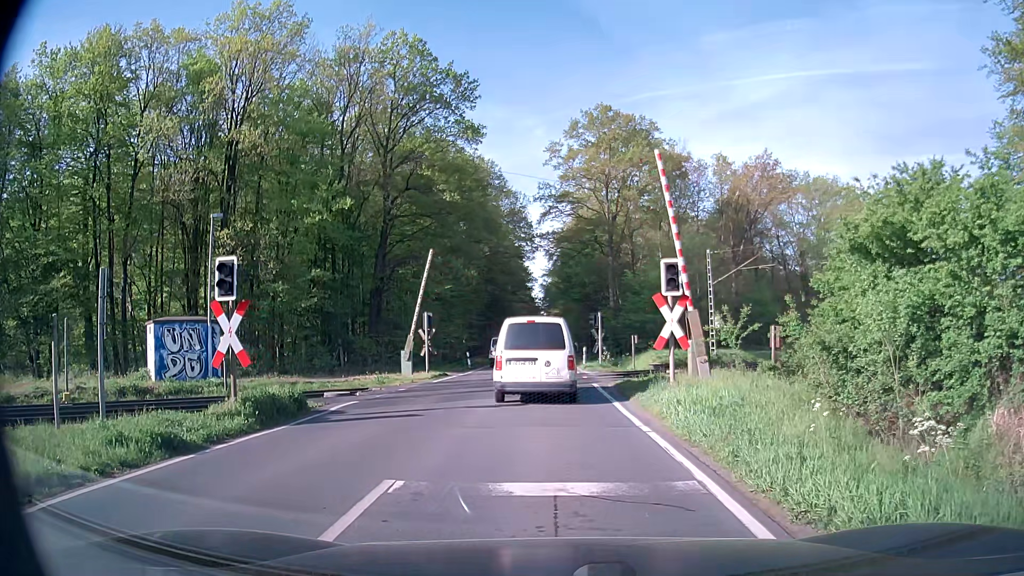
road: secondary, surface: asphalt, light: Day
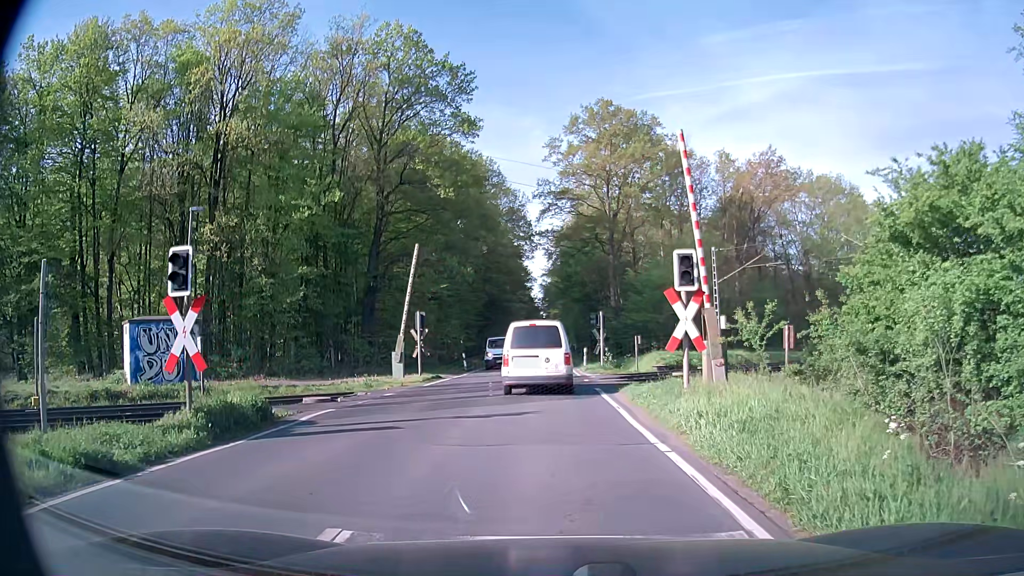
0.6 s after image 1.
(0.0, +1.8) m; 0°
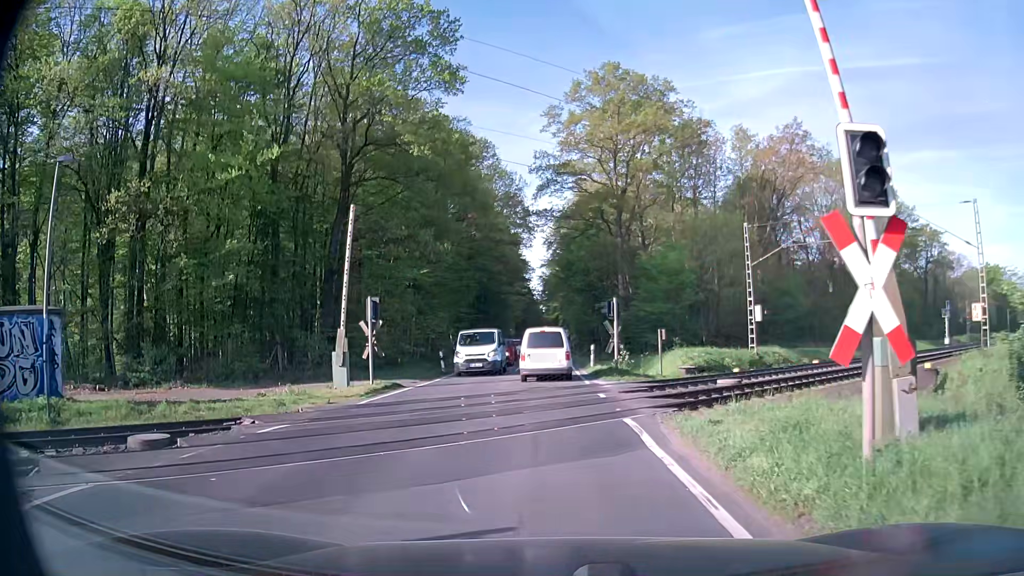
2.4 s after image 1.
(-0.1, +8.4) m; 0°
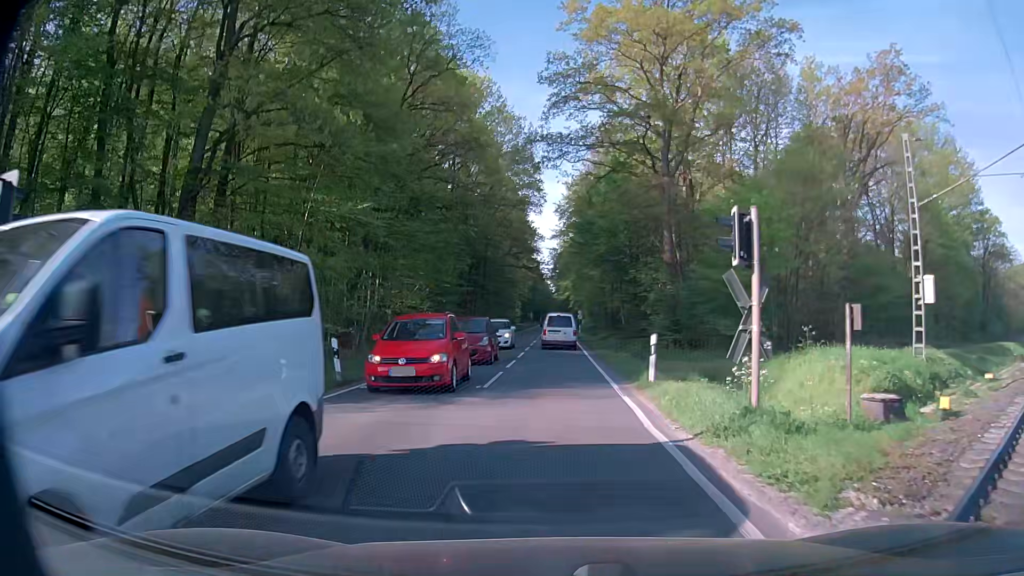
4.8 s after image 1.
(-0.4, +17.7) m; -1°
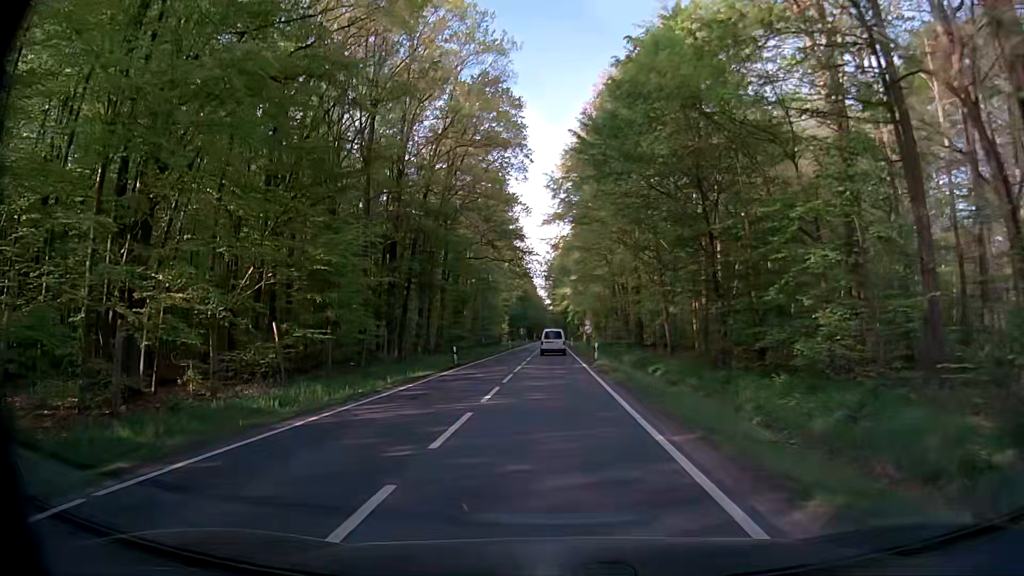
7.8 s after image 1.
(+0.1, +31.1) m; 0°
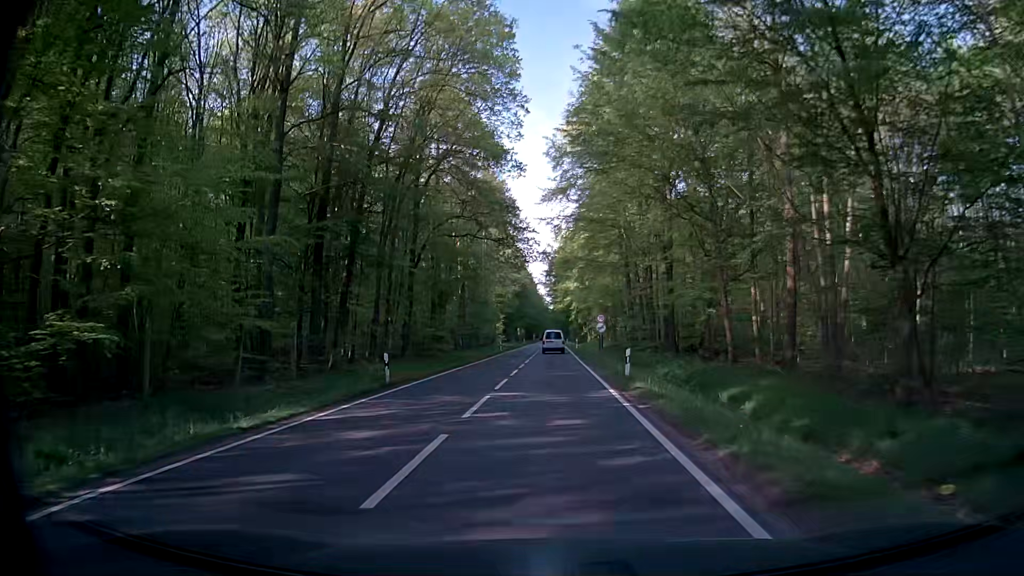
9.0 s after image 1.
(0.0, +15.0) m; 0°
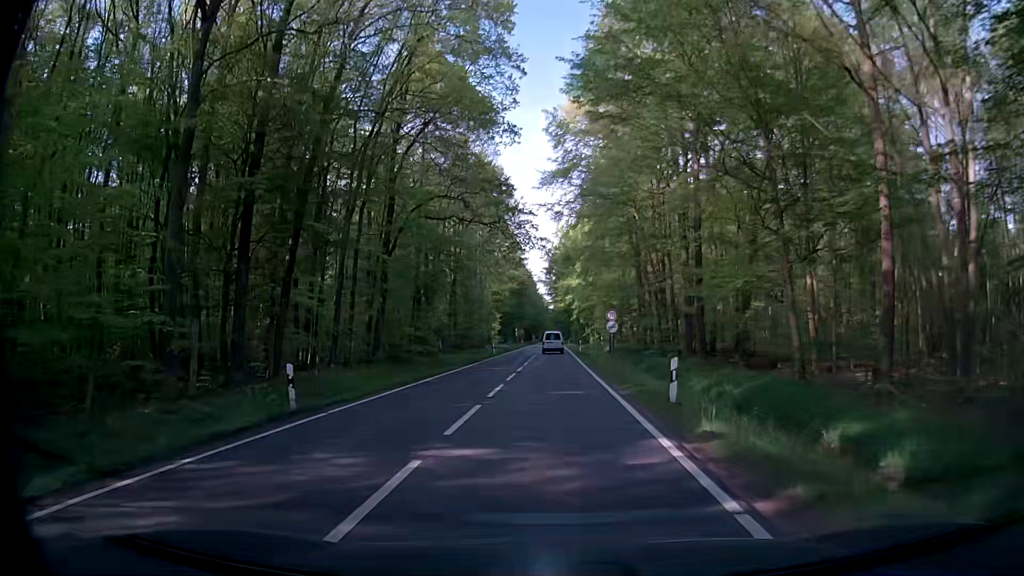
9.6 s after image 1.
(0.0, +8.0) m; 0°
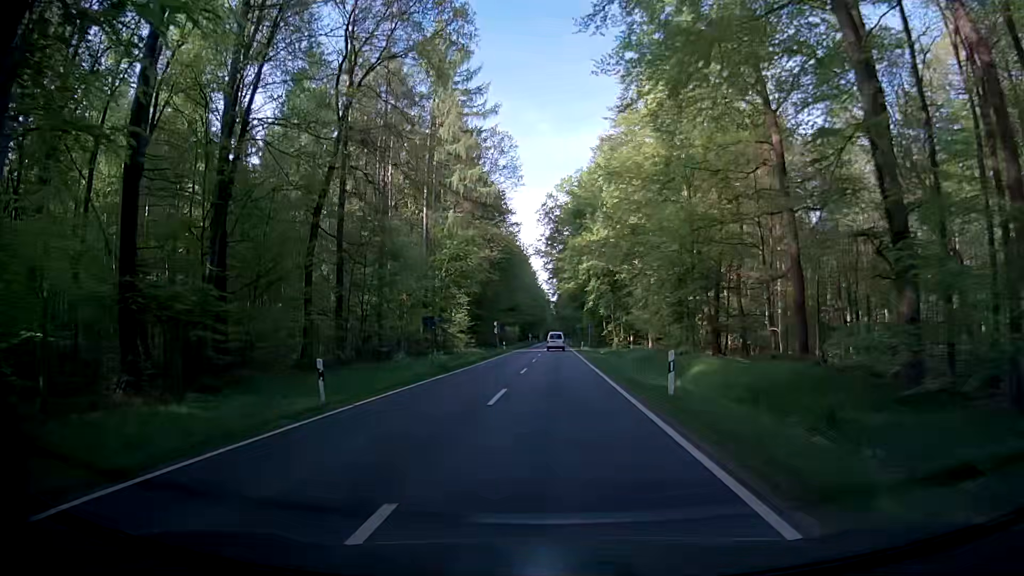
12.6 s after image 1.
(0.0, +44.5) m; 0°
(0, +10) (0, +20) (0, +30) (0, +40) (0, +50) (0, +60) (+1, +70) (+1, +80) (+1, +90) (+1, +100) m
